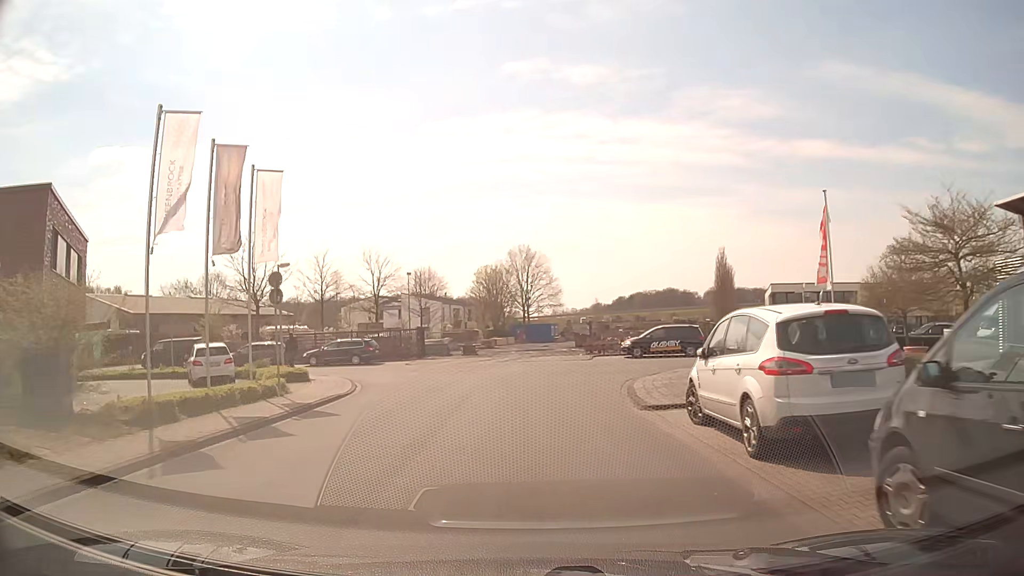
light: Day
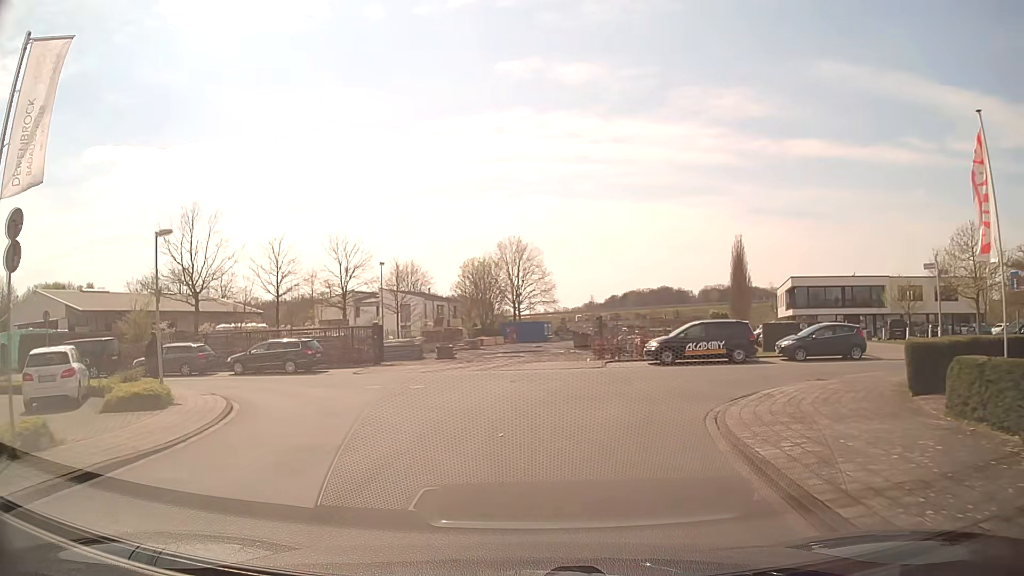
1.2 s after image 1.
(0.0, +9.5) m; 0°
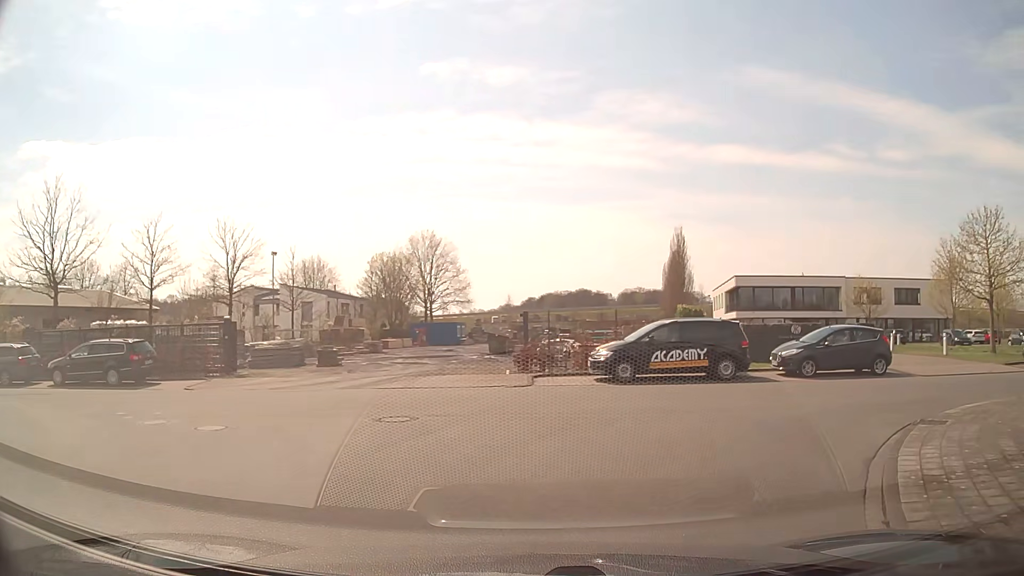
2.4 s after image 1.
(+0.4, +8.0) m; +7°
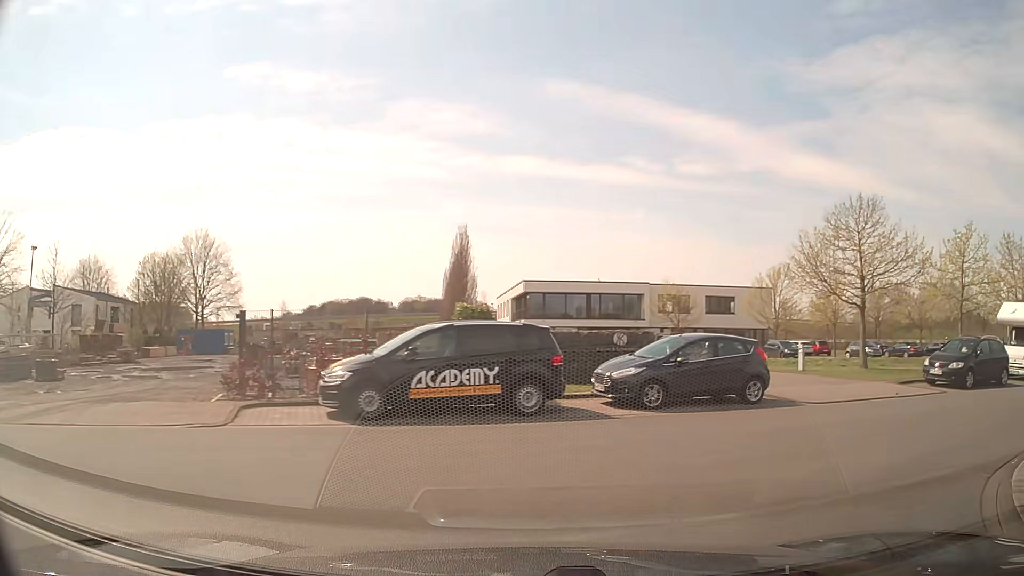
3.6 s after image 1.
(+0.9, +6.3) m; +19°
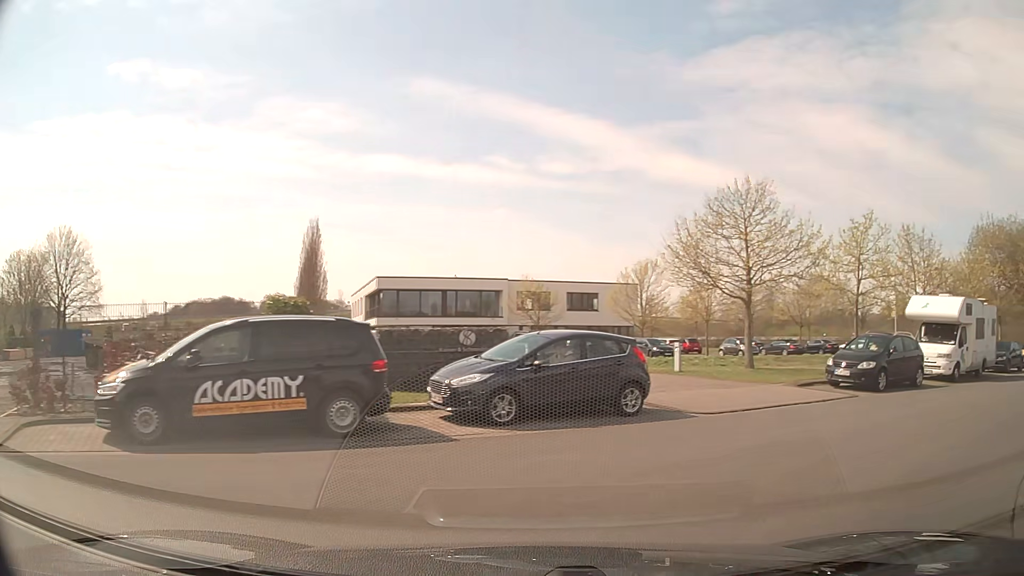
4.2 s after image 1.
(+0.2, +2.7) m; +12°
